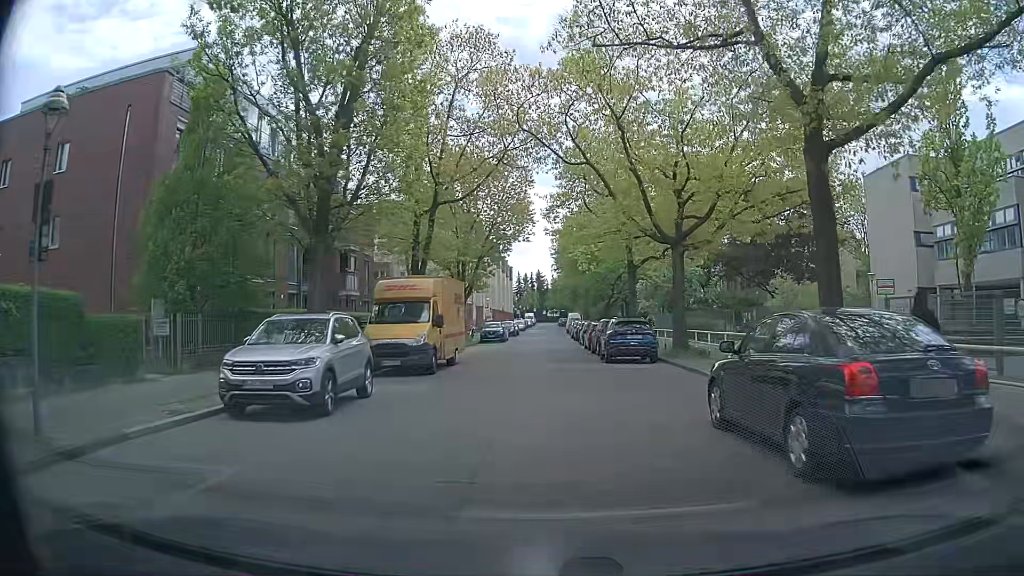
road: residential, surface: concrete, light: Day
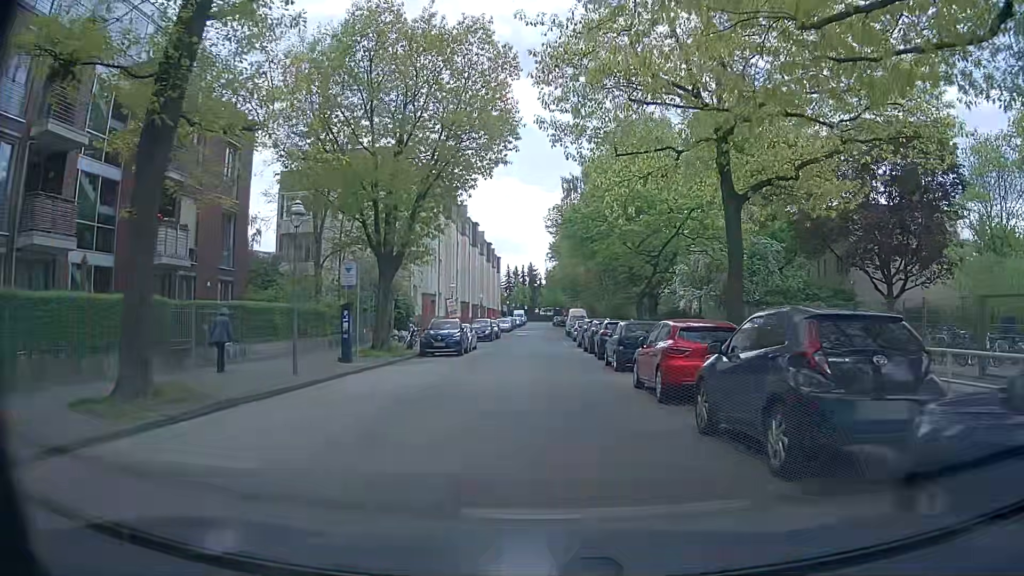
(+0.6, +22.3) m; +2°
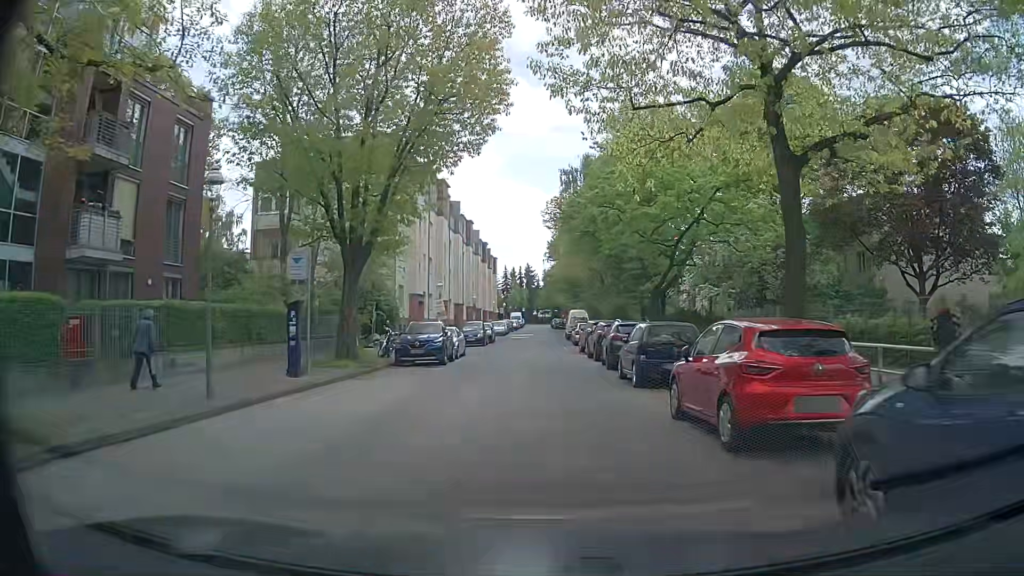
(+0.1, +4.5) m; +2°
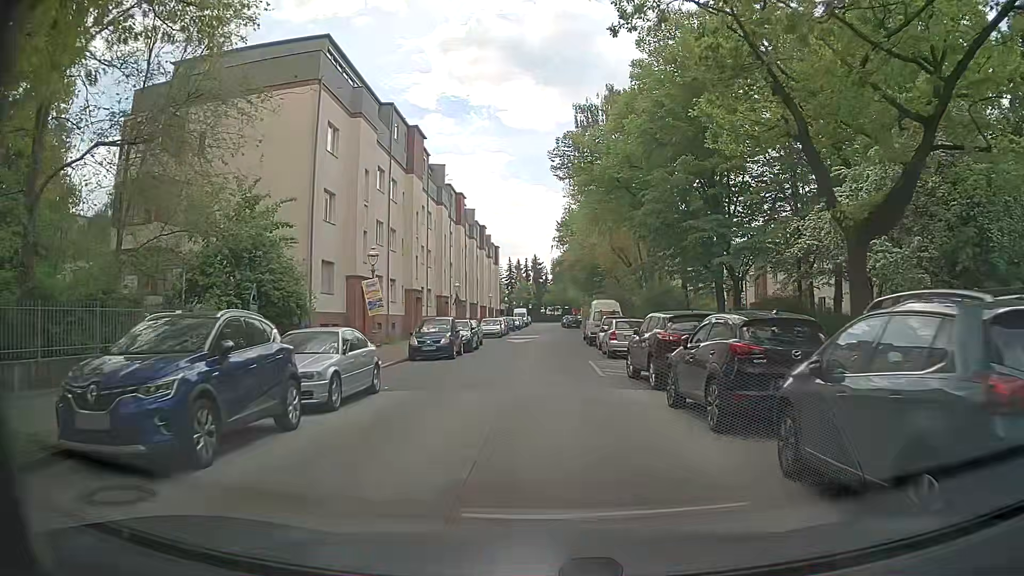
(-0.3, +17.8) m; -2°
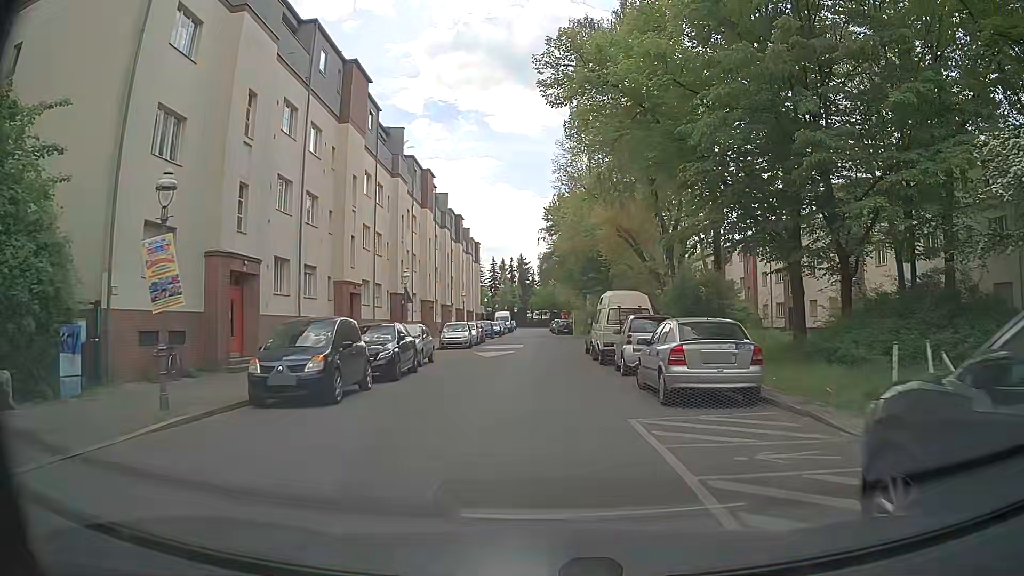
(+0.2, +13.3) m; +2°
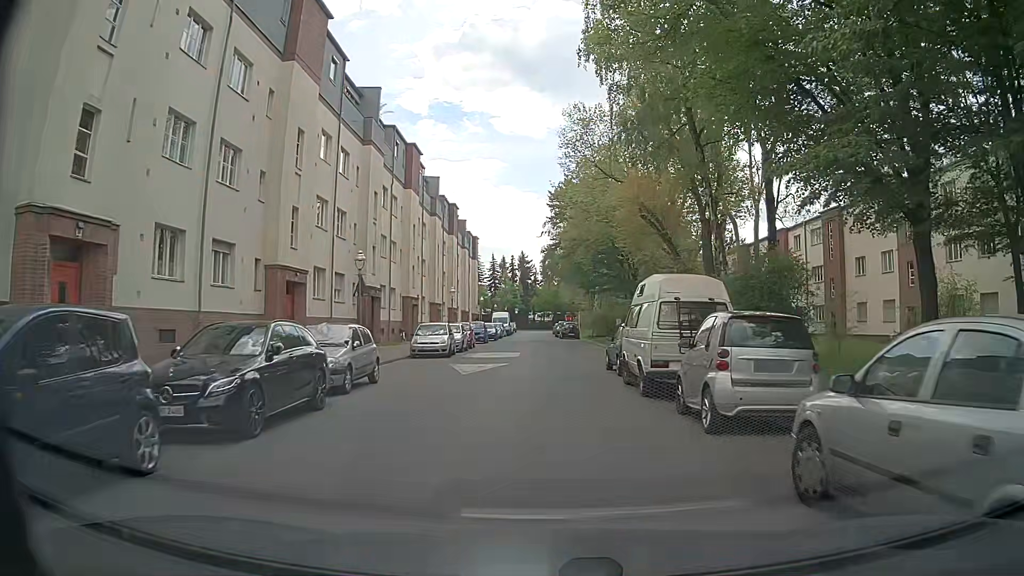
(-0.1, +8.8) m; 0°
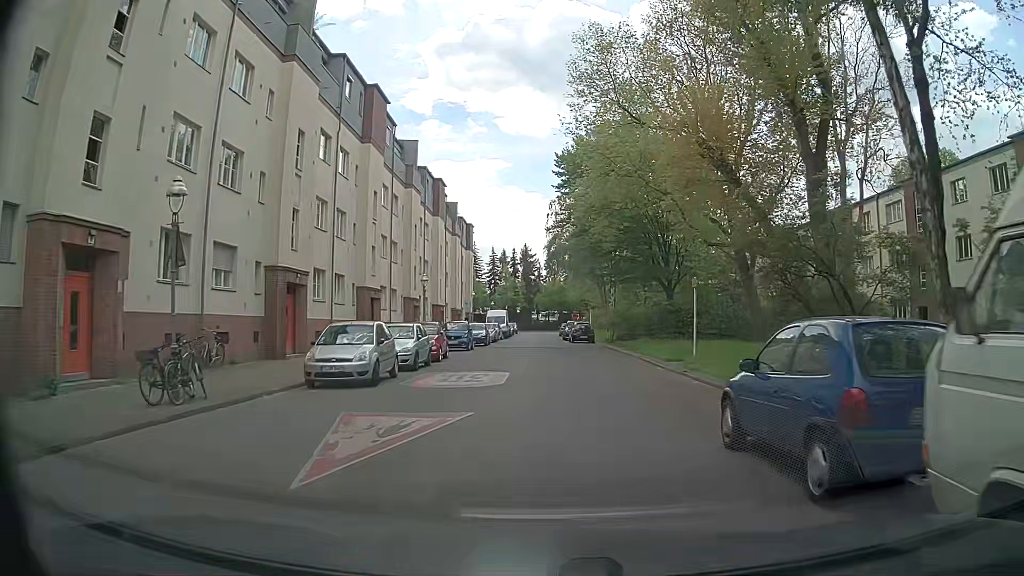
(0.0, +13.1) m; -1°
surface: asphalt
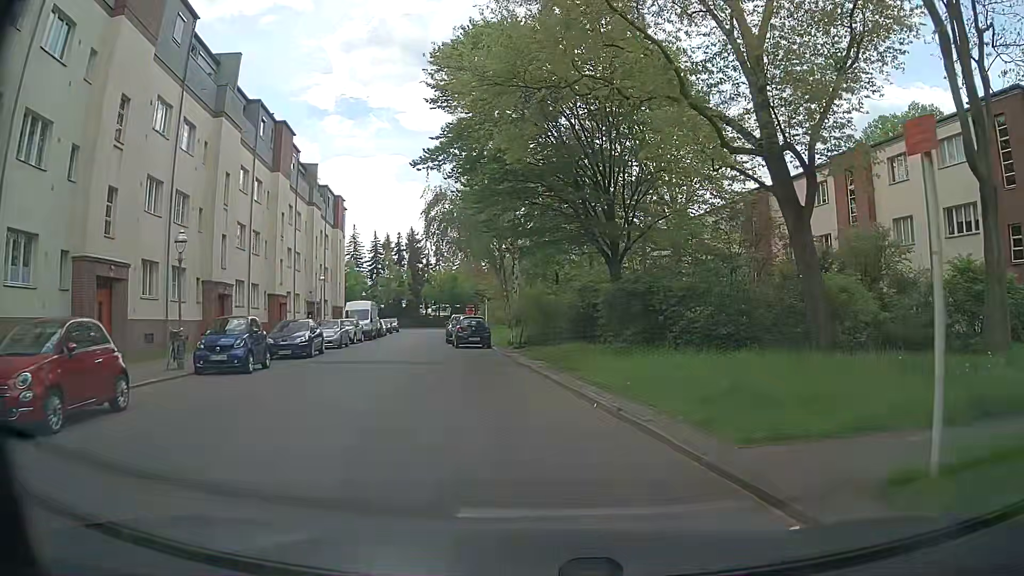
(+1.2, +17.2) m; +9°
